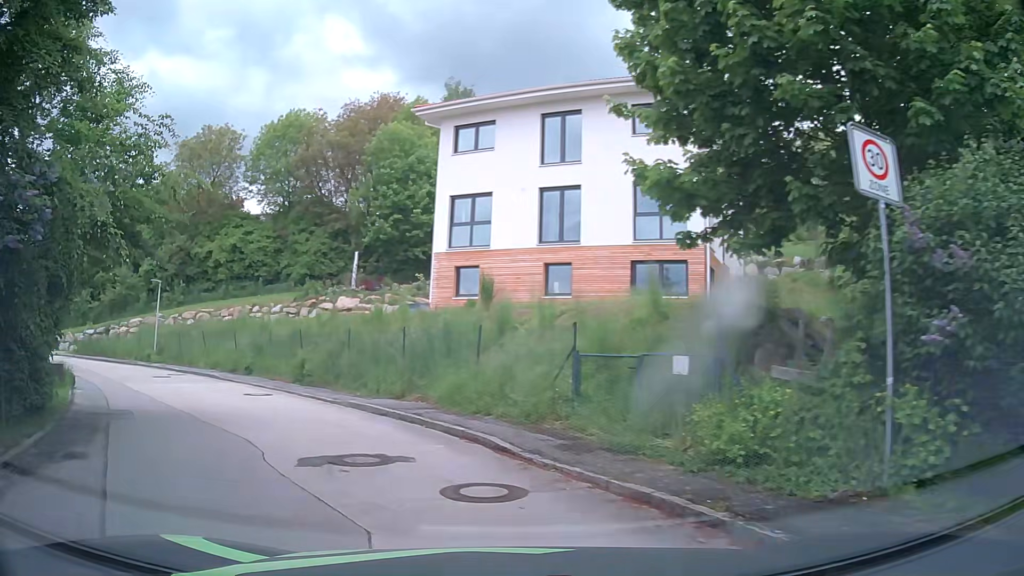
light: Day
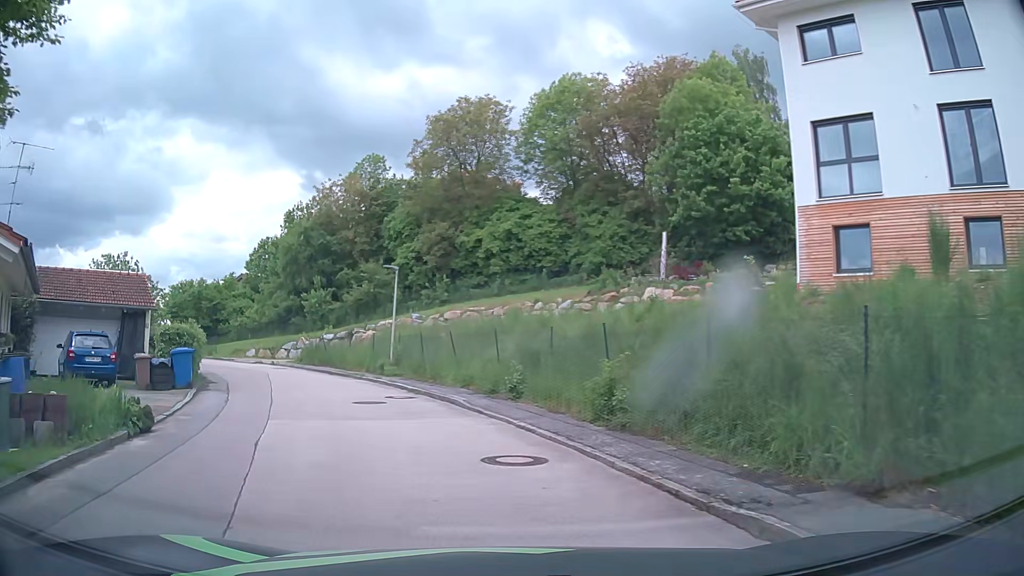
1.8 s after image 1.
(-2.3, +9.4) m; -25°
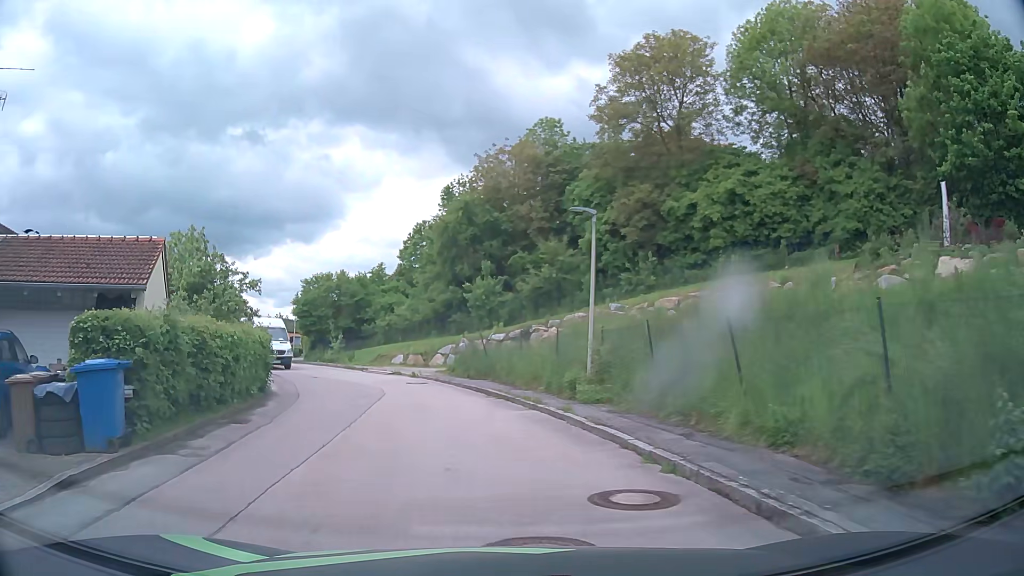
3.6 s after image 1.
(-1.5, +11.3) m; -16°
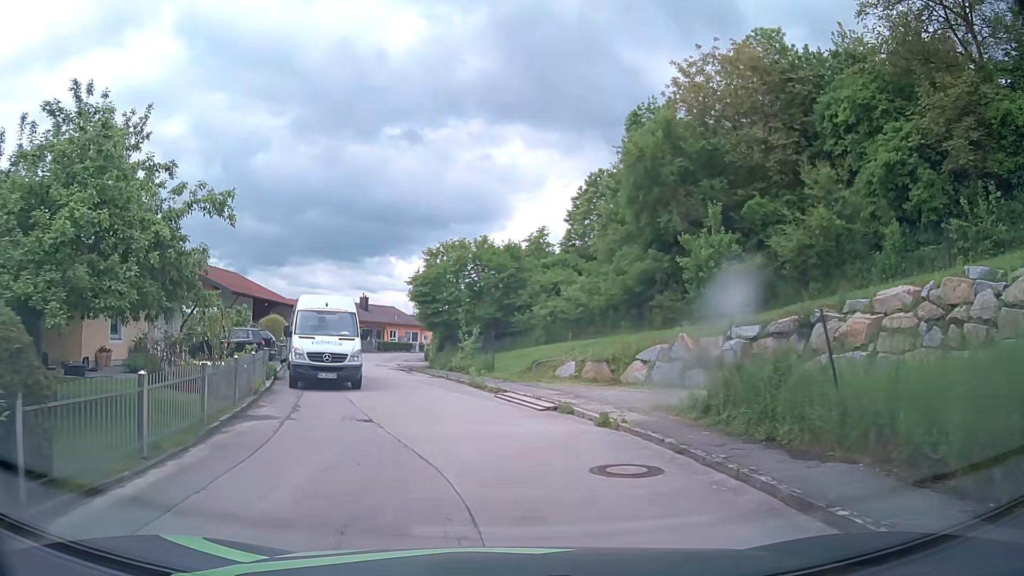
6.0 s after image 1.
(-1.8, +16.1) m; -13°
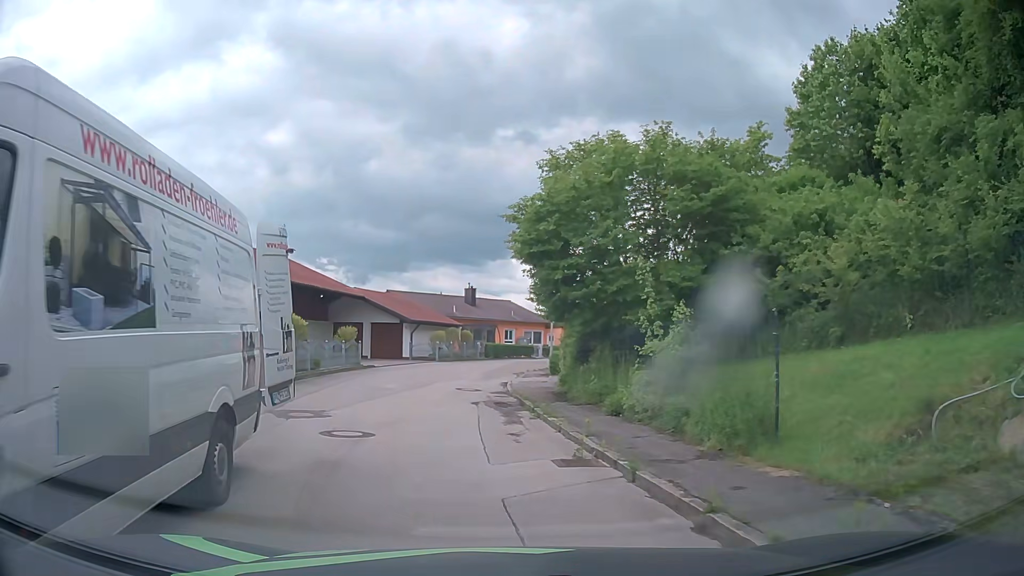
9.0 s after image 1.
(-1.9, +17.5) m; -11°
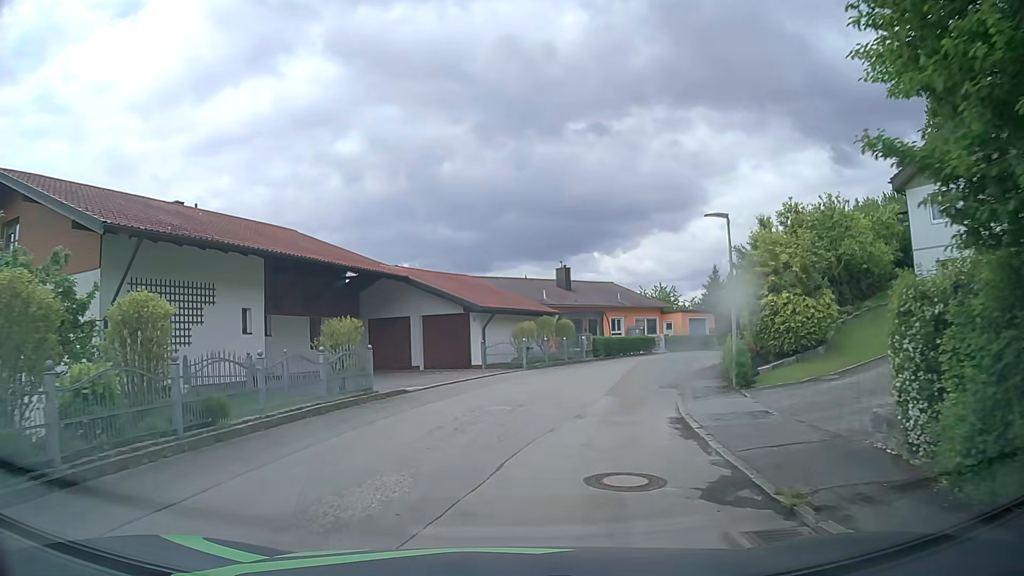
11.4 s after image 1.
(-1.1, +14.0) m; -7°
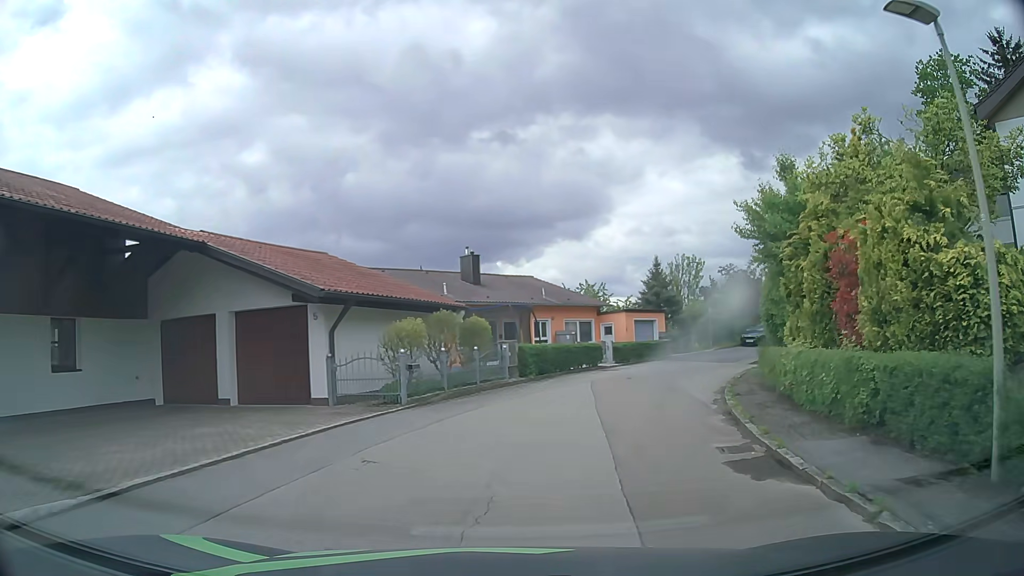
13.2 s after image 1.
(+0.6, +11.7) m; +9°
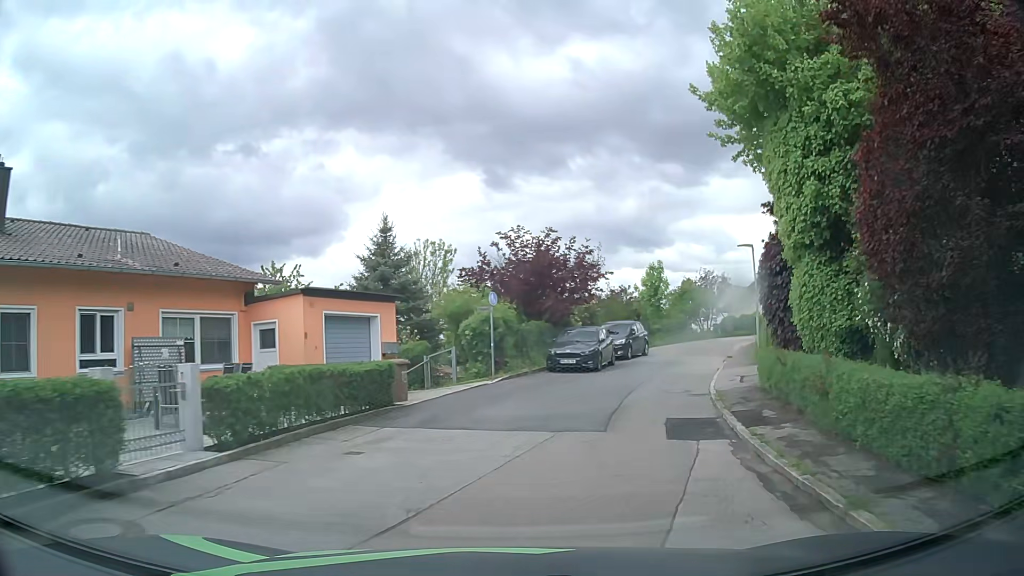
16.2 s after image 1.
(+4.3, +21.5) m; +22°
(+1, +10) (+4, +20) (+8, +29) (+12, +38) (+18, +46) (+24, +54) (+31, +61) (+39, +67) (+47, +73) (+55, +78) m
